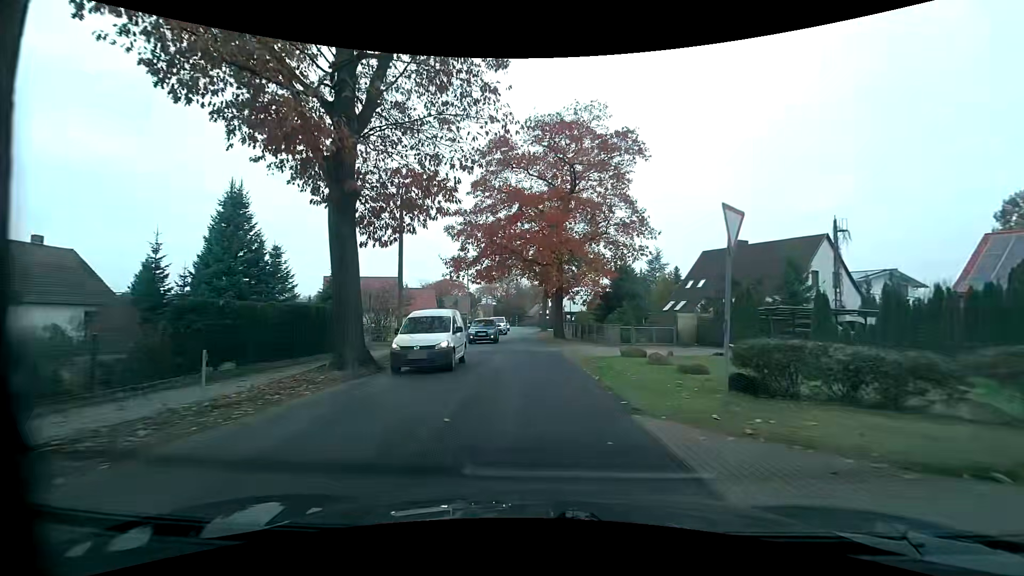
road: tertiary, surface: asphalt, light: Day
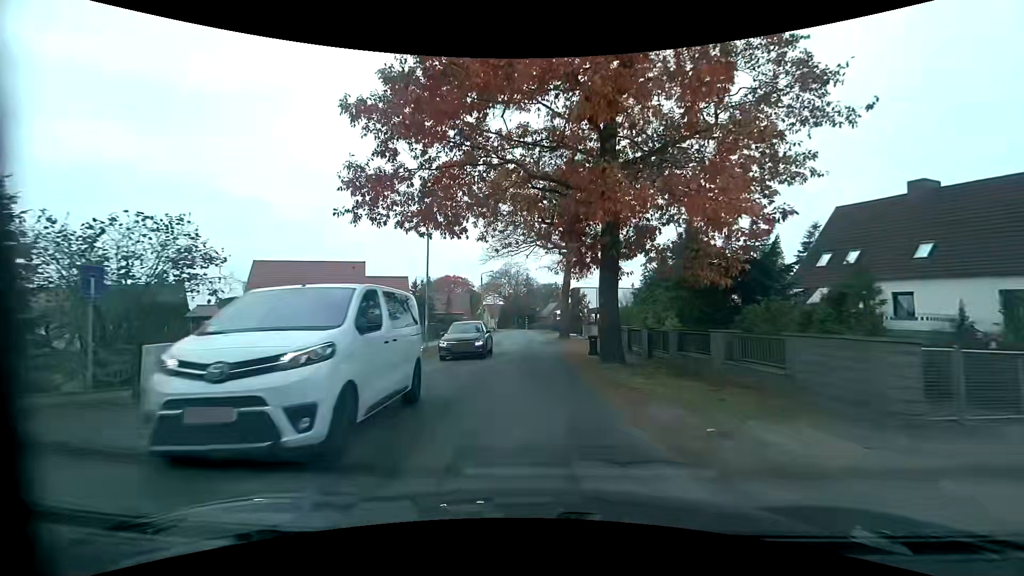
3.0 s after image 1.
(-0.4, +22.0) m; -1°
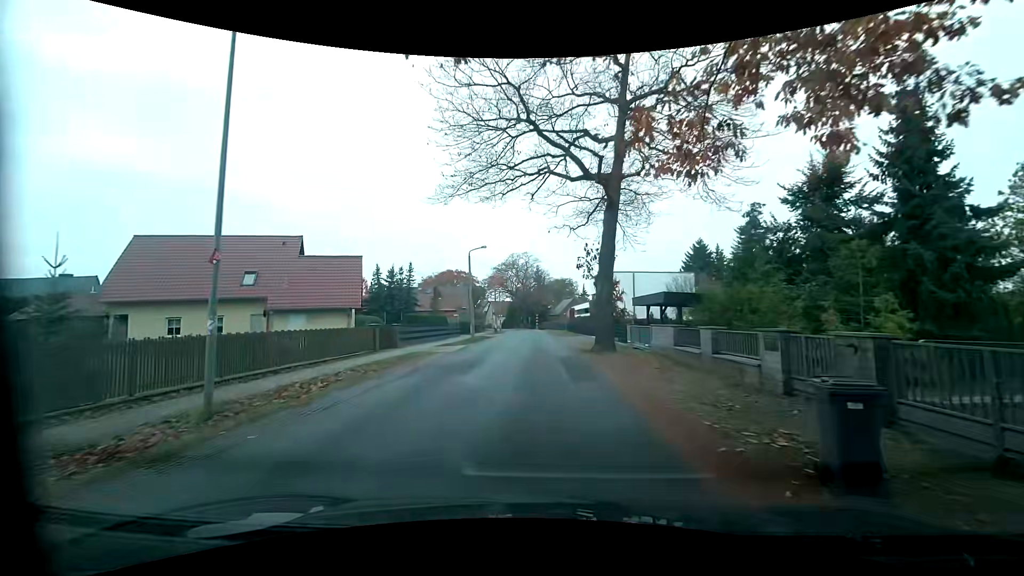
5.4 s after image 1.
(-0.3, +17.6) m; -1°
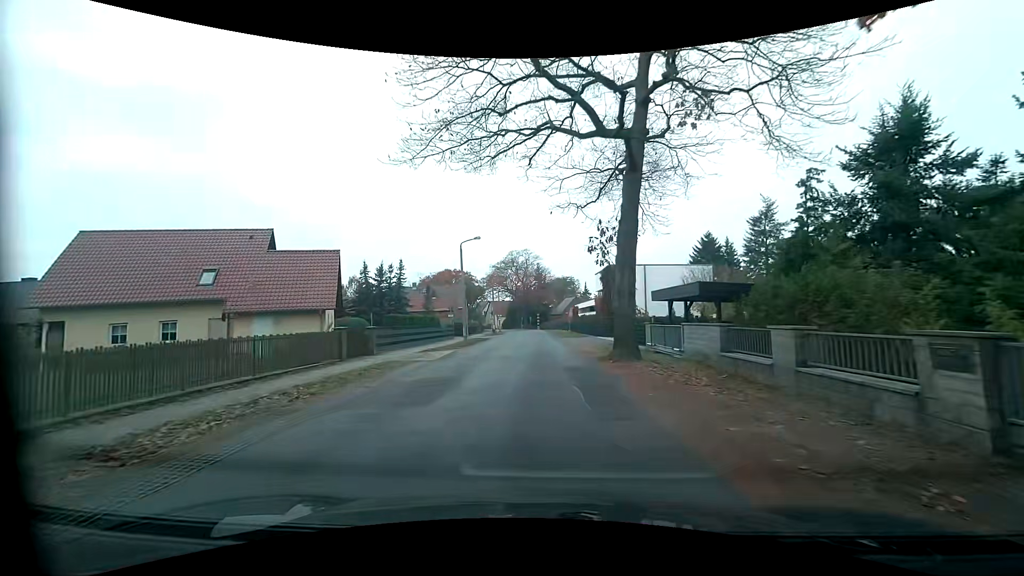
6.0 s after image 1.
(0.0, +4.4) m; -2°
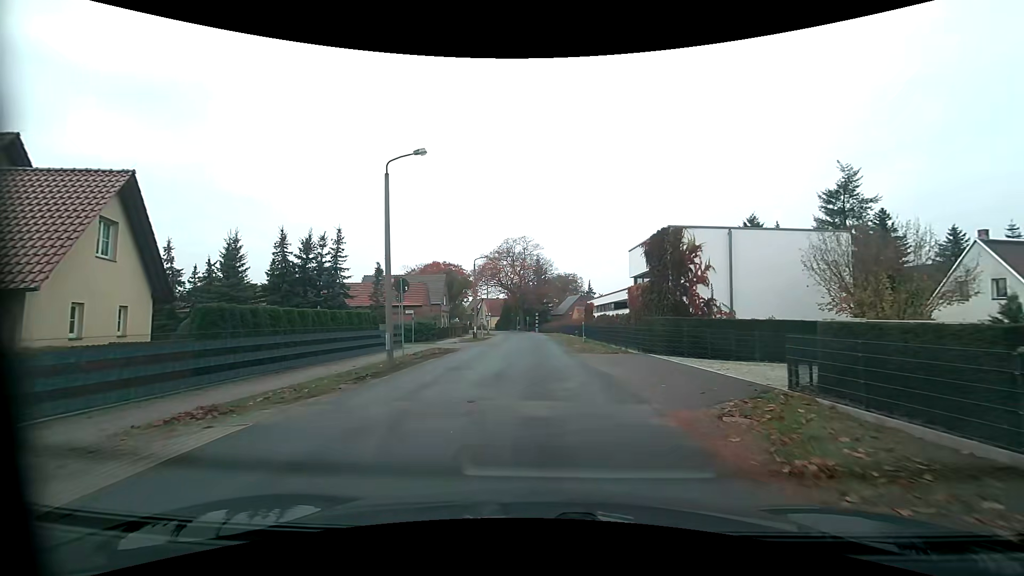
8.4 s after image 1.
(+0.2, +17.7) m; +1°
(0, +10) (0, +20) (0, +30) (0, +40) (0, +50) (-1, +60) (-1, +70) (-2, +80) (-4, +90) (-5, +100) m
